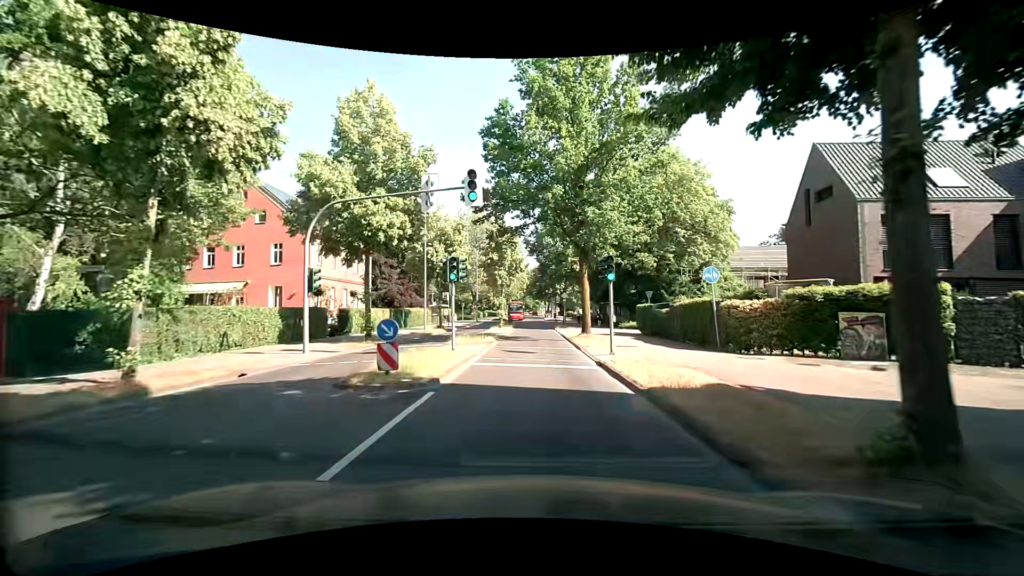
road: tertiary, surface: asphalt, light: Day
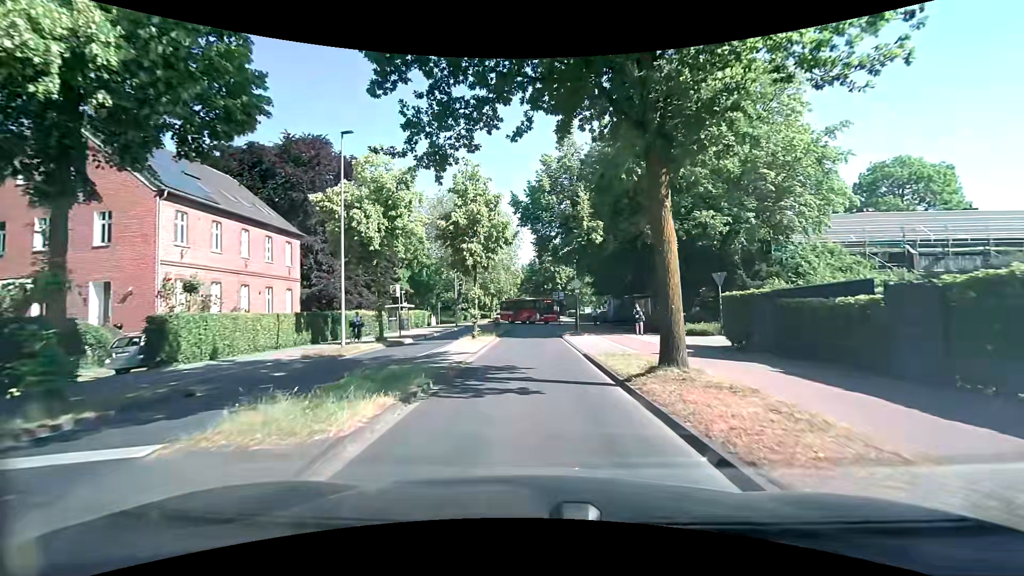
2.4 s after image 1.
(0.0, +16.4) m; 0°
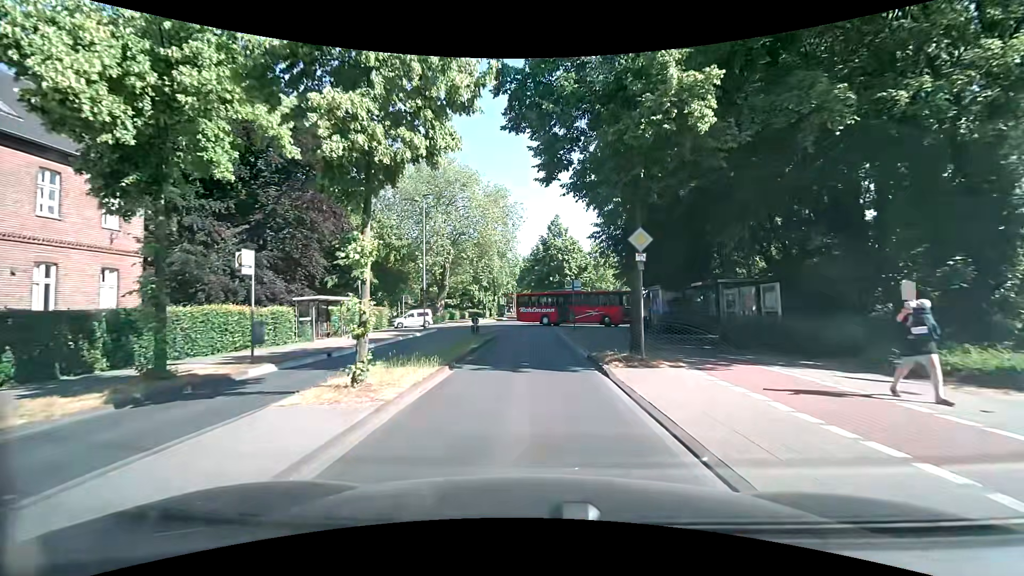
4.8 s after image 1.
(+0.2, +16.6) m; 0°
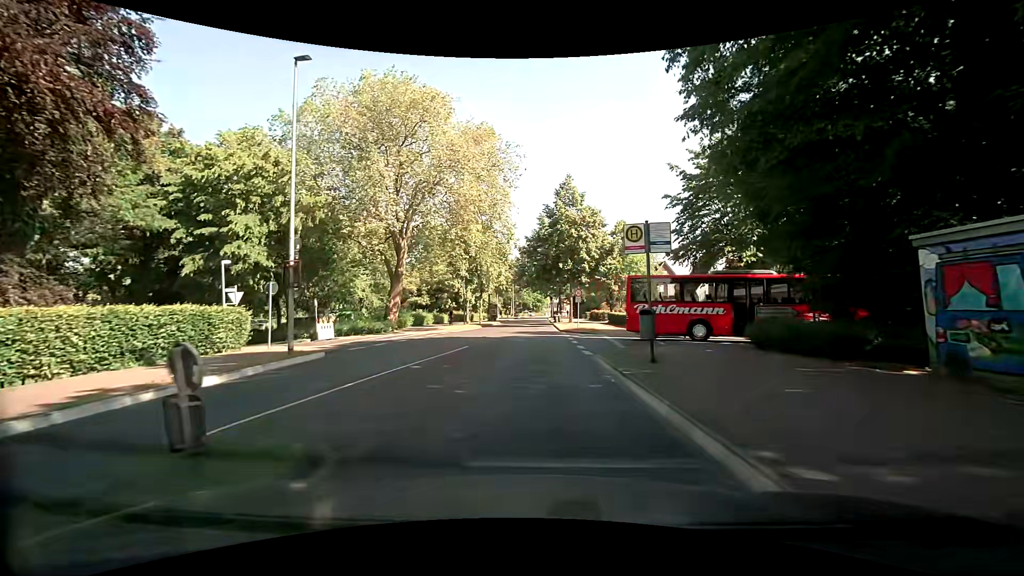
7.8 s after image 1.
(-0.1, +21.3) m; 0°
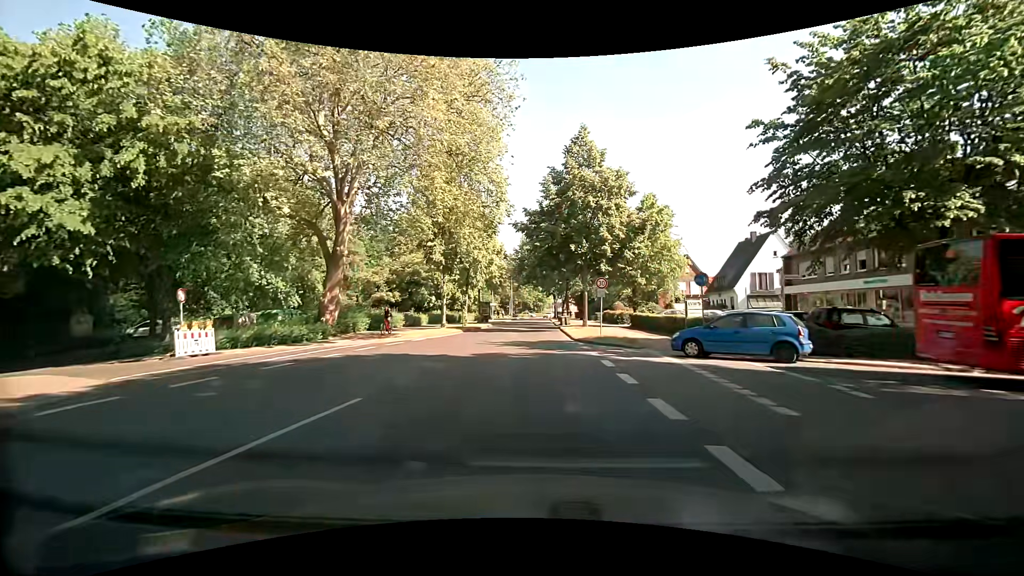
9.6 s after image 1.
(-0.2, +12.9) m; -1°
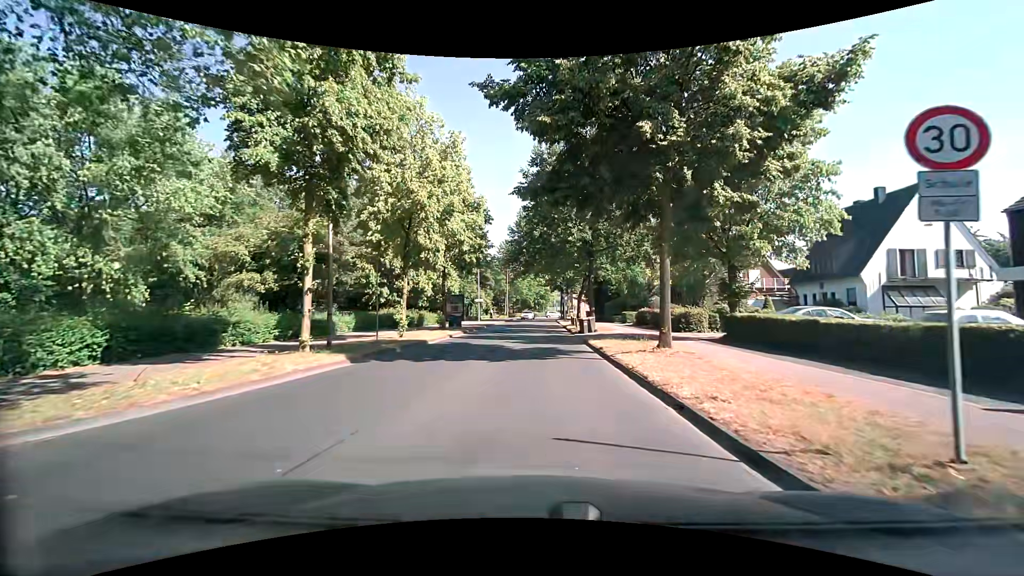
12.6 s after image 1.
(0.0, +21.5) m; 0°
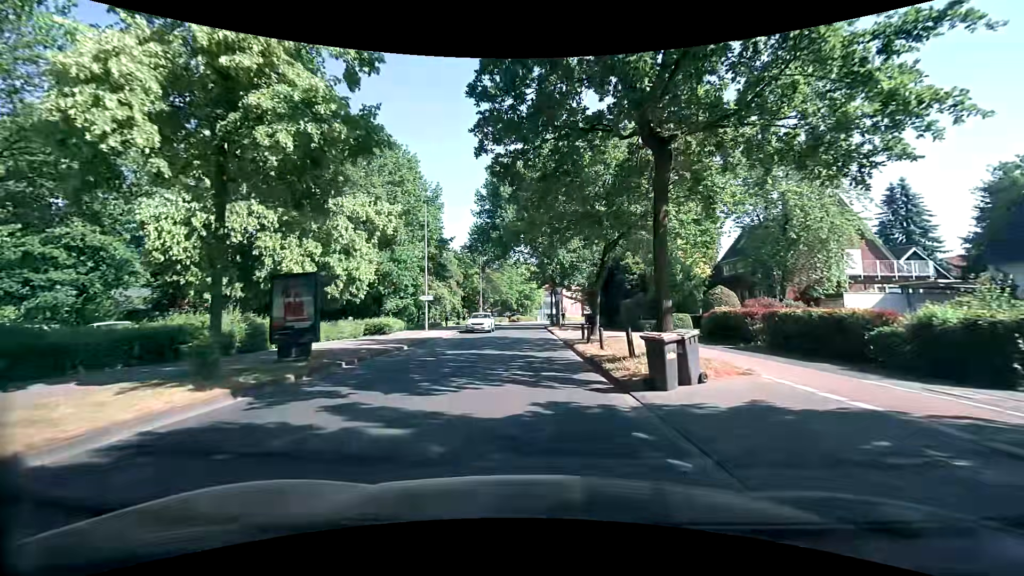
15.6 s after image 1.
(+0.4, +21.5) m; +3°
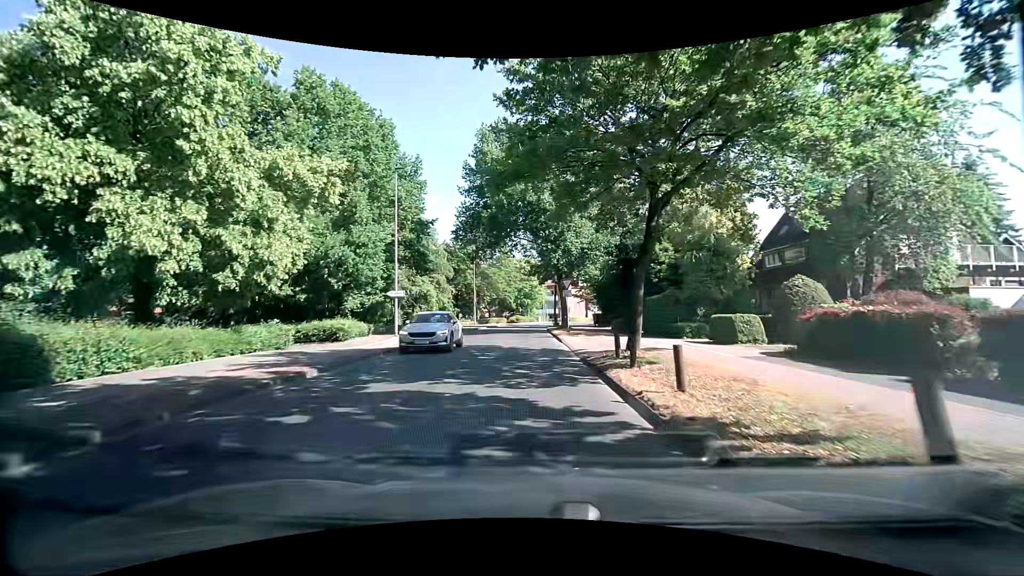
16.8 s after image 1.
(-0.2, +8.5) m; -1°
(0, +10) (0, +20) (-1, +30) (-1, +40) (-1, +50) (-1, +60) (+1, +70) (+4, +79) (+7, +89) (+12, +97) m
